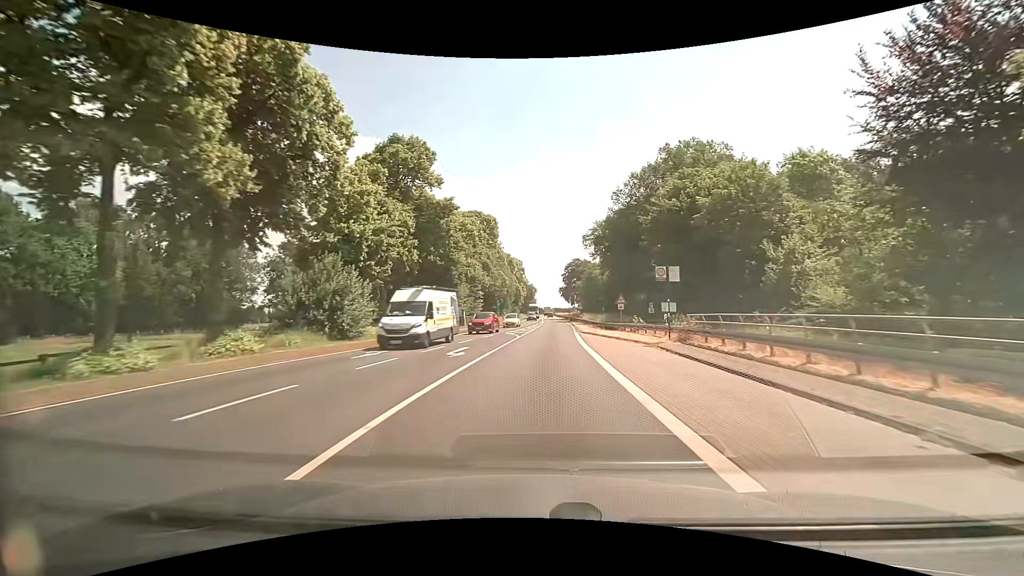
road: primary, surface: asphalt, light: Day
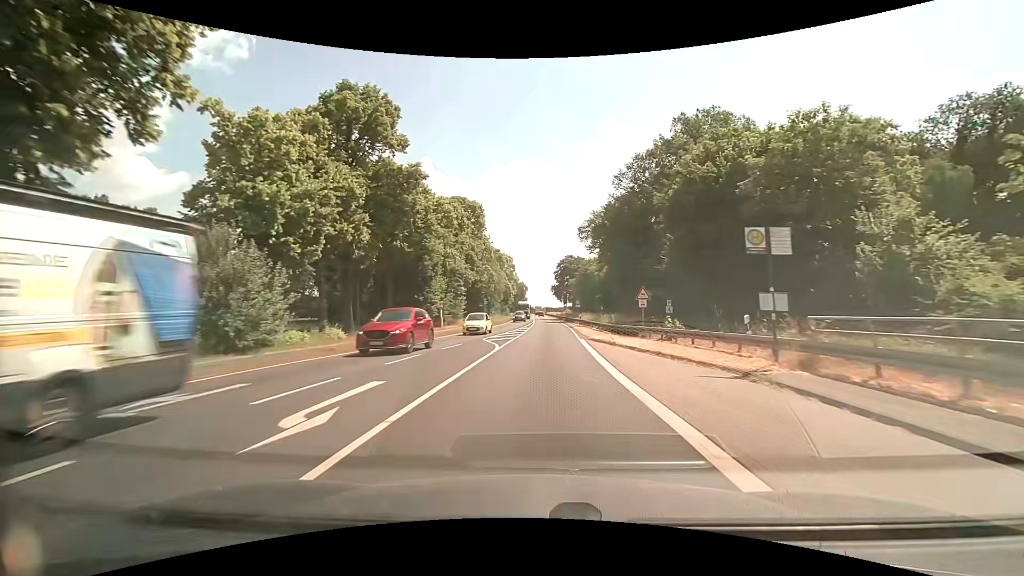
(+0.1, +10.8) m; +1°
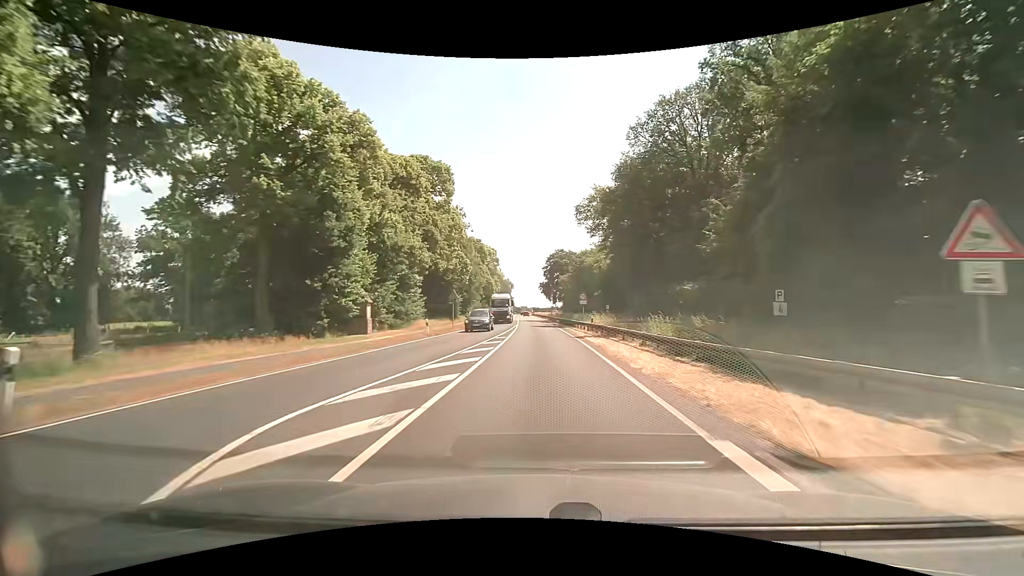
(+0.3, +21.7) m; +2°
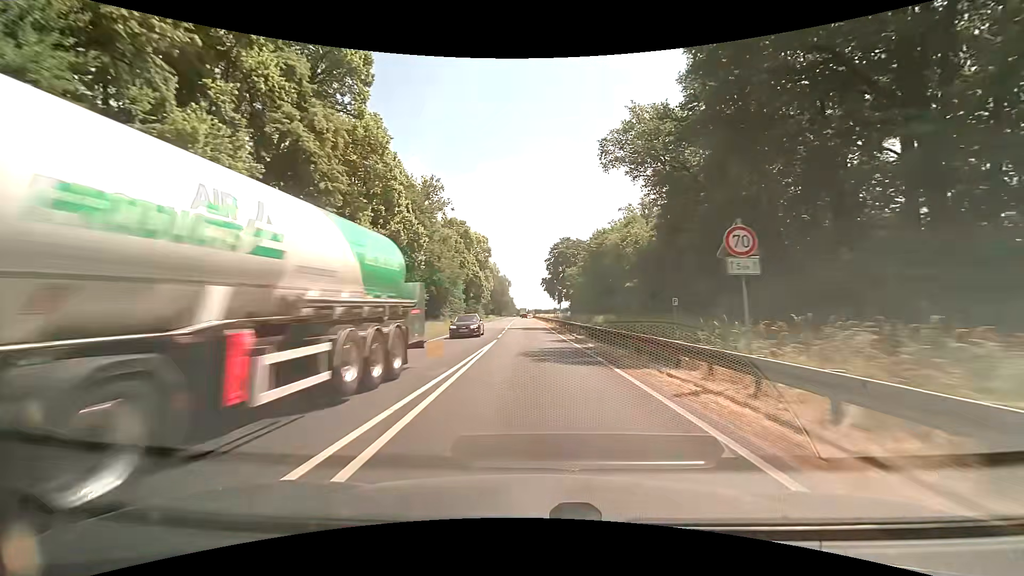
(+0.1, +32.4) m; 0°
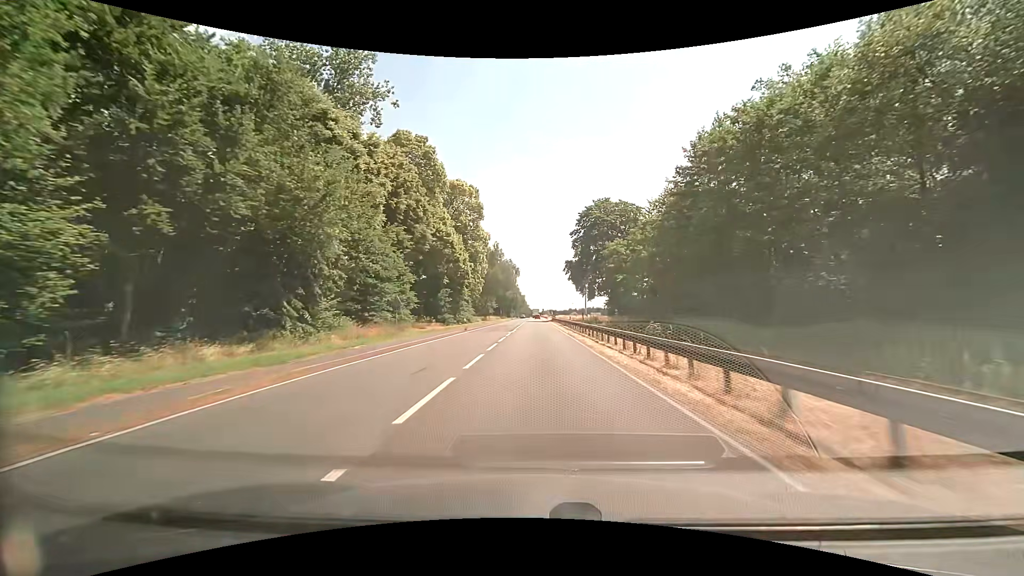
(-1.2, +53.7) m; -2°
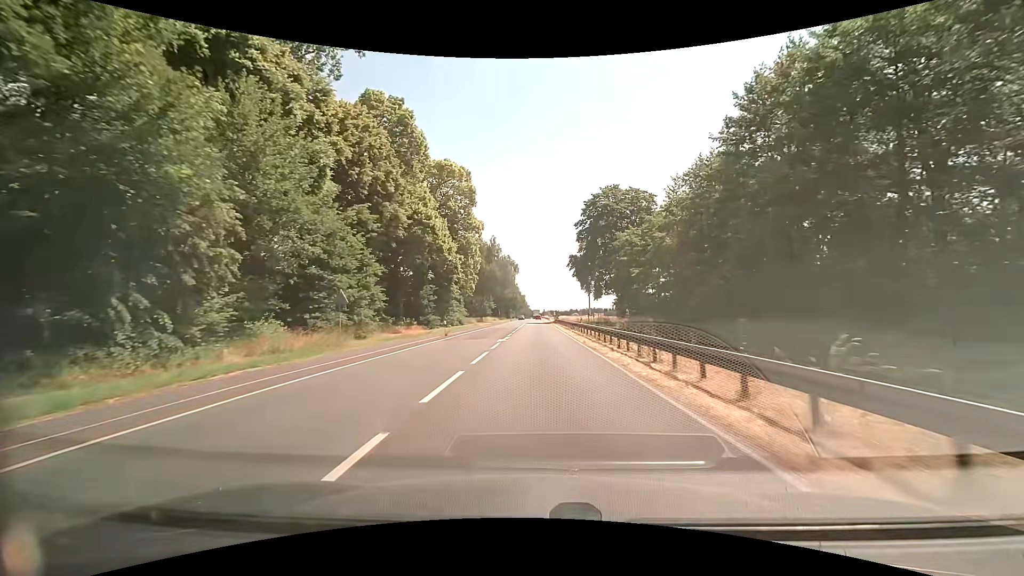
(0.0, +10.7) m; 0°
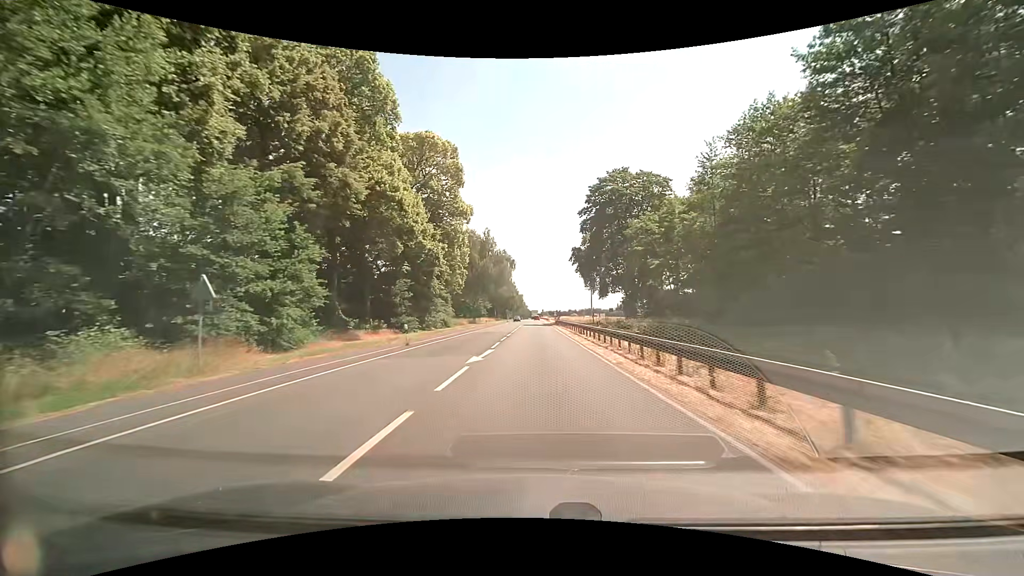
(0.0, +10.7) m; 0°
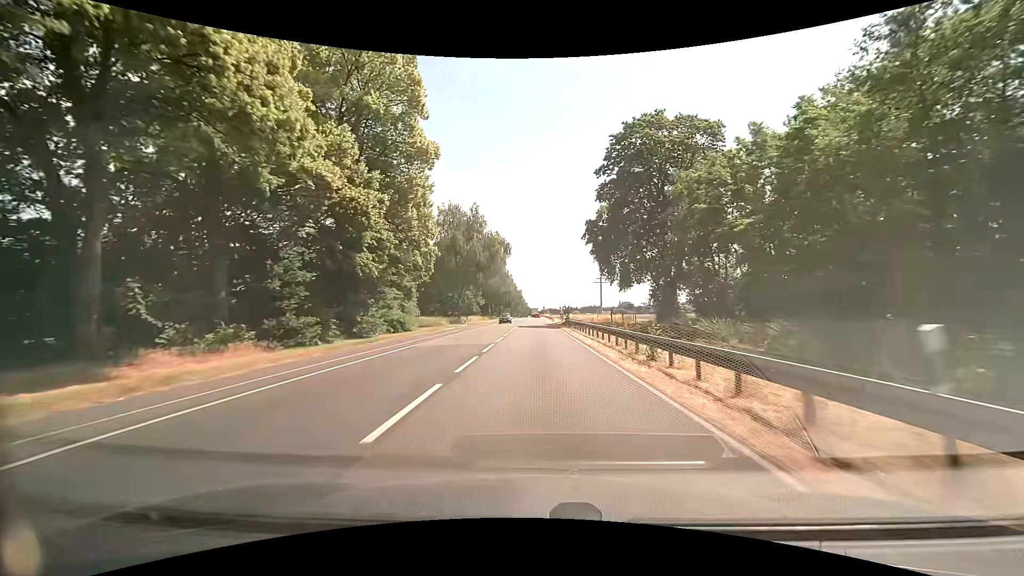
(+0.1, +21.5) m; 0°
(0, +10) (0, +20) (0, +30) (0, +40) (0, +50) (0, +60) (0, +70) (0, +80) (0, +90) (0, +100) m
